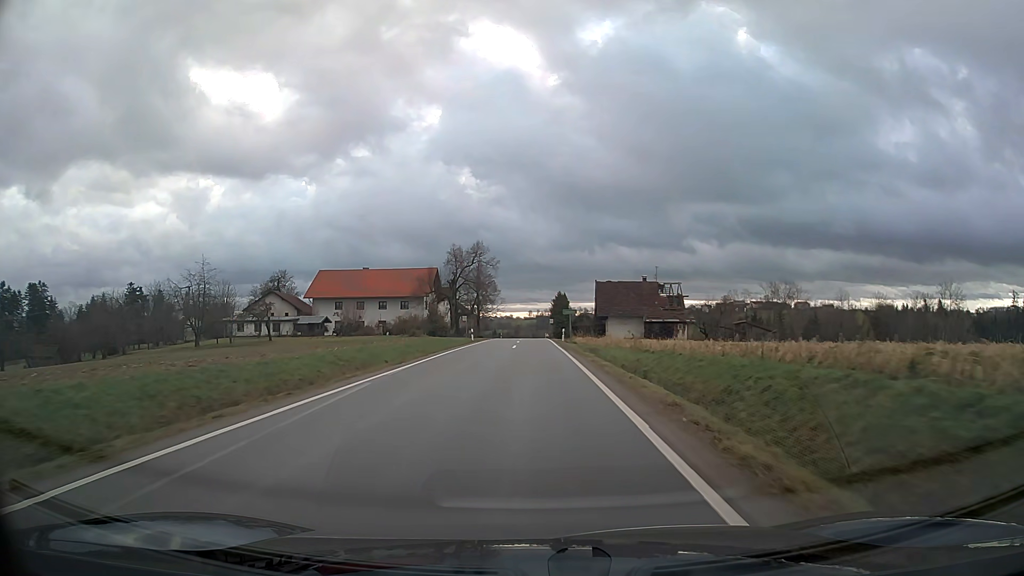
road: tertiary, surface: asphalt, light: Day
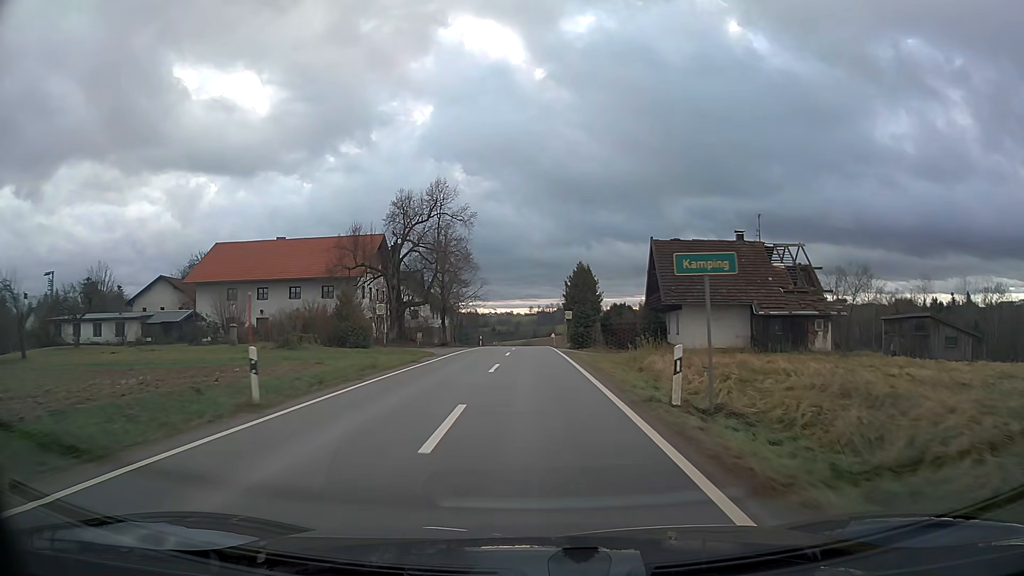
(0.0, +40.7) m; 0°
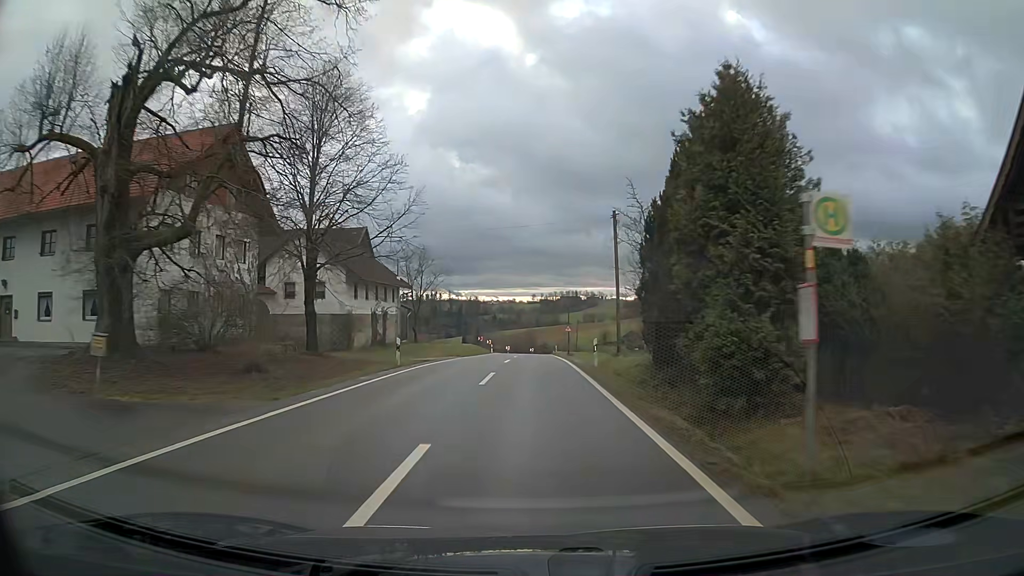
(-0.1, +39.3) m; 0°
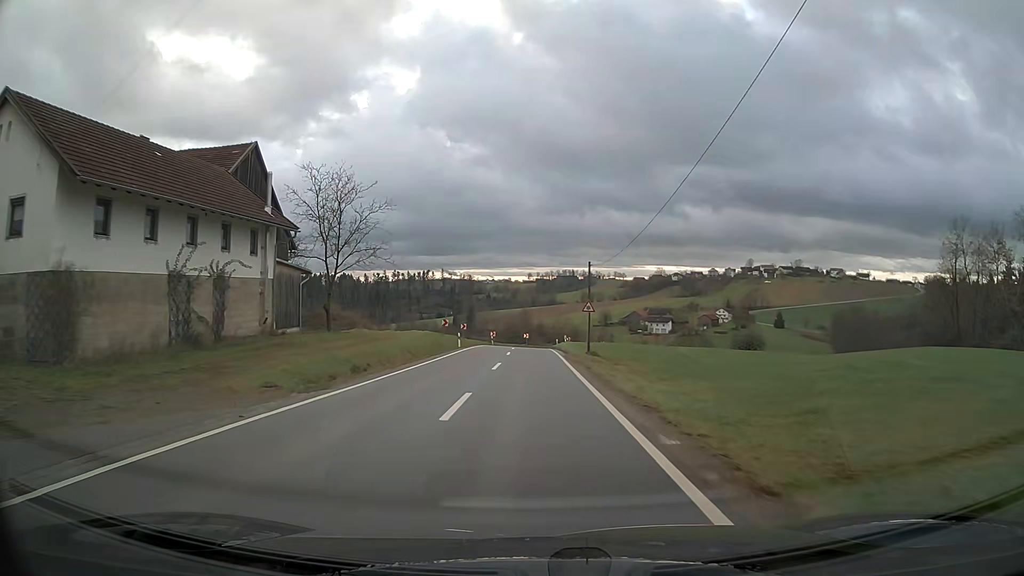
(+0.1, +29.8) m; +1°
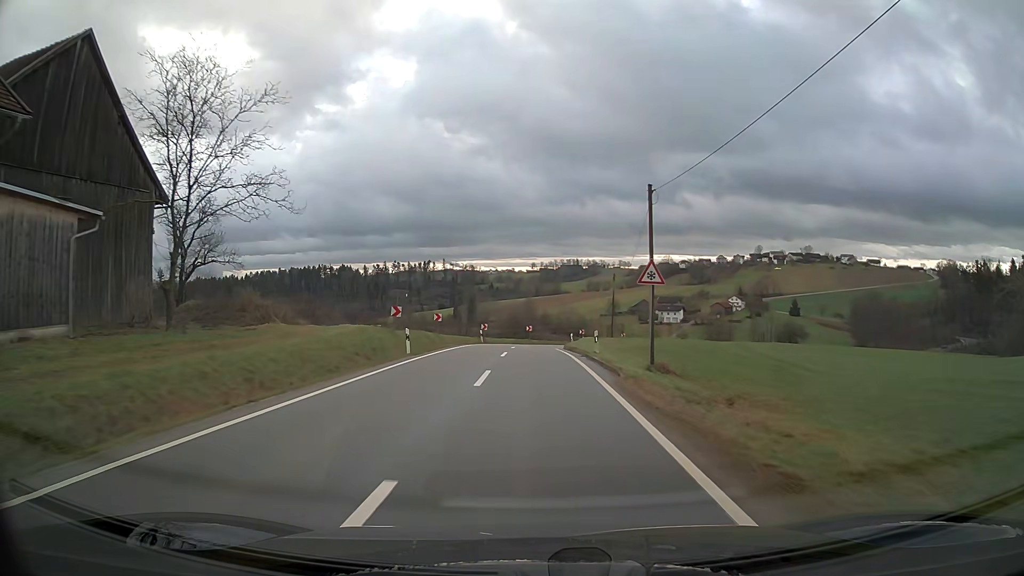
(-0.1, +20.1) m; 0°
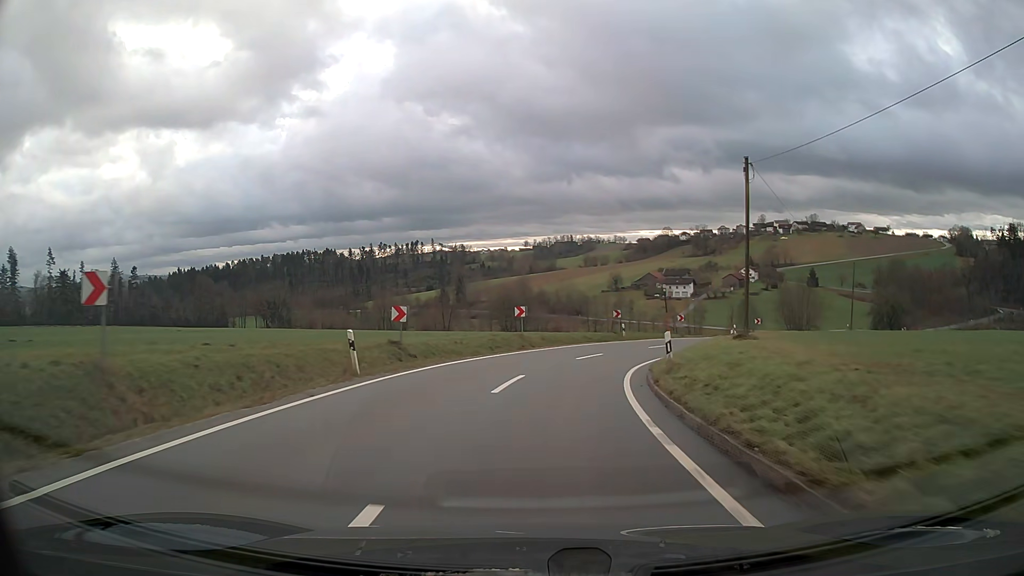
(+0.1, +36.3) m; +2°
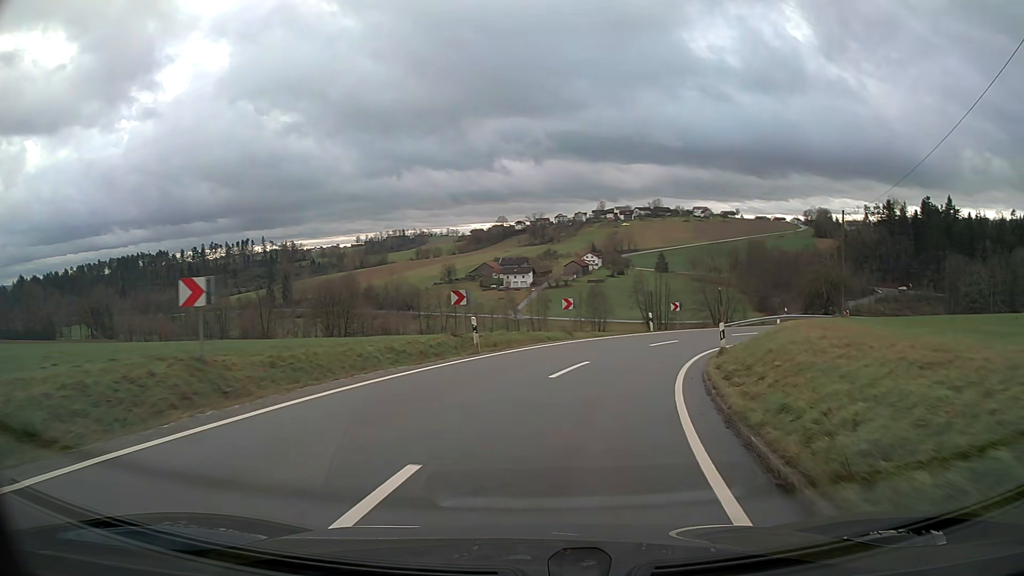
(+2.4, +22.1) m; +15°
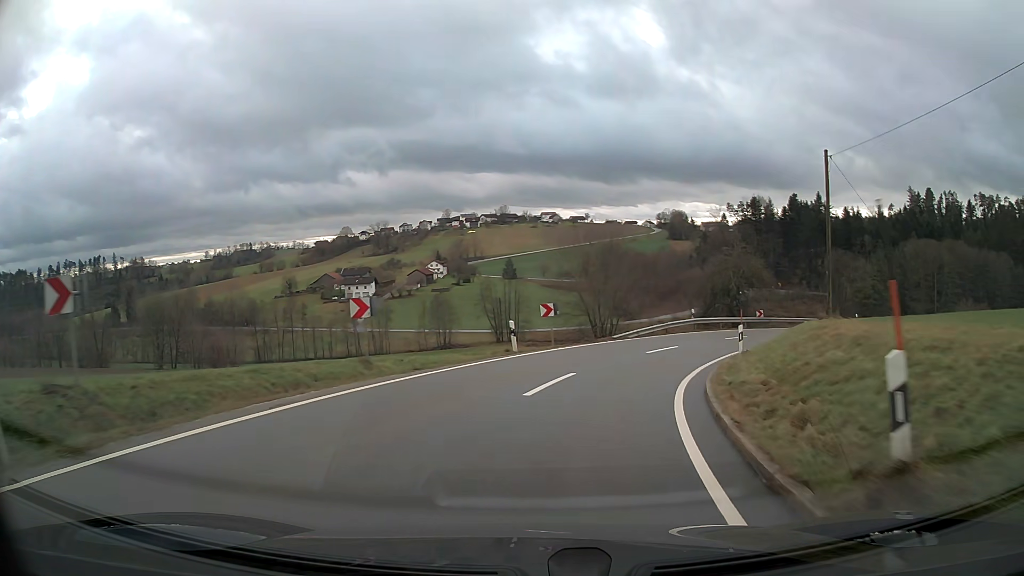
(+1.7, +14.4) m; +13°
(+1, +10) (+4, +20) (+8, +29) (+13, +37) (+20, +45) (+27, +51) (+36, +56) (+44, +61) (+53, +66) (+62, +71) m
